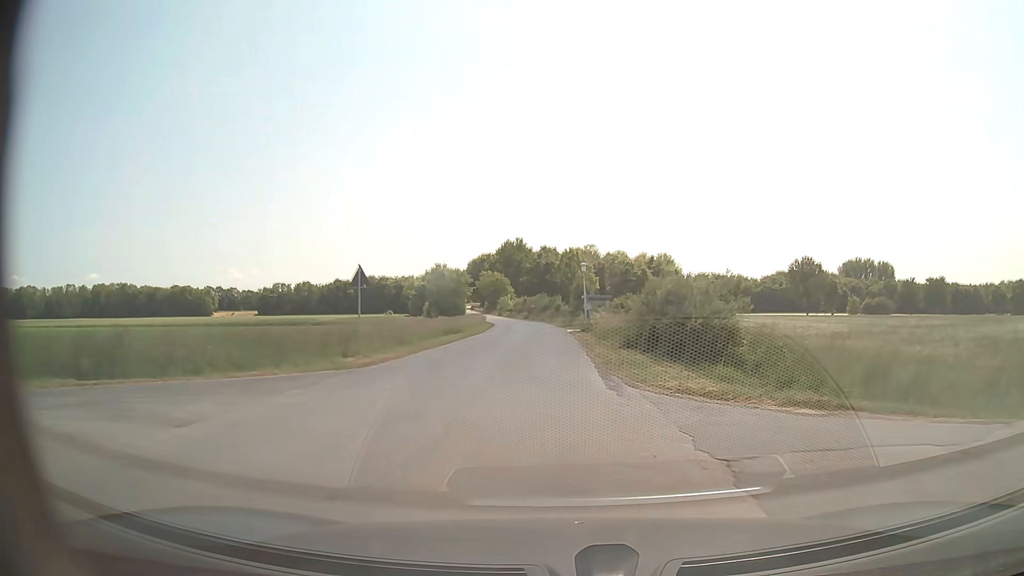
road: unclassified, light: Day
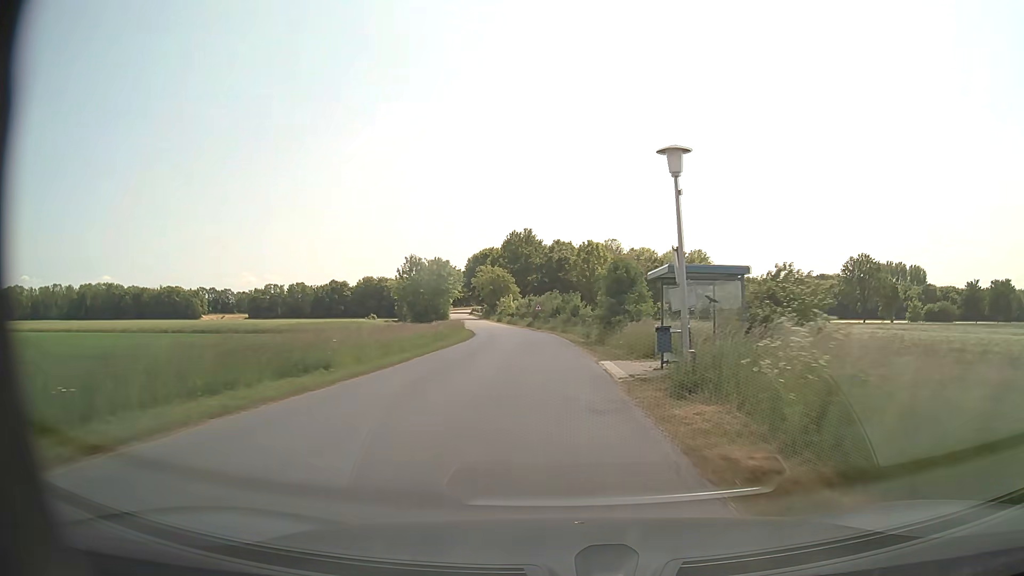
(-0.1, +30.5) m; -1°
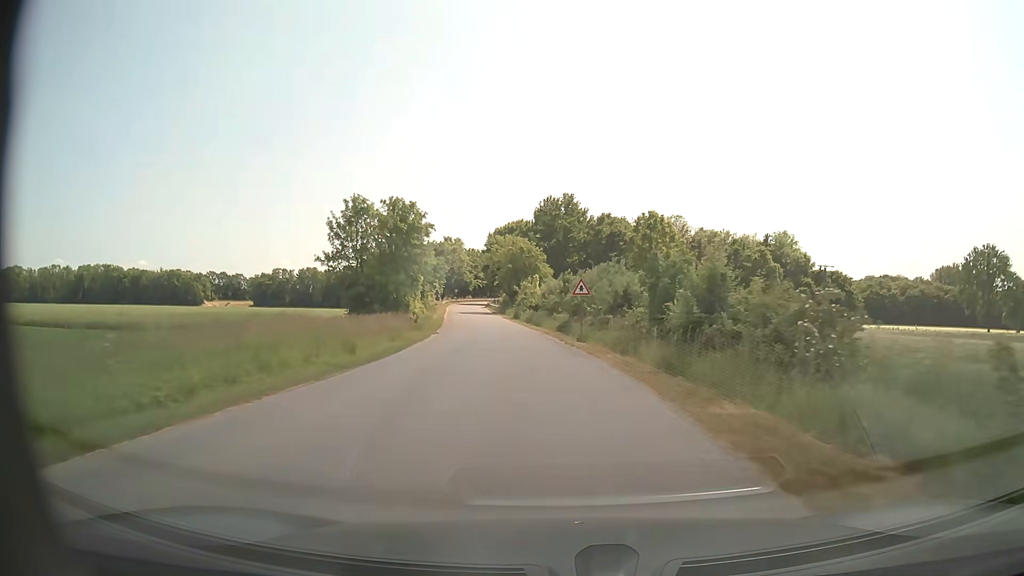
(-0.9, +40.5) m; -3°
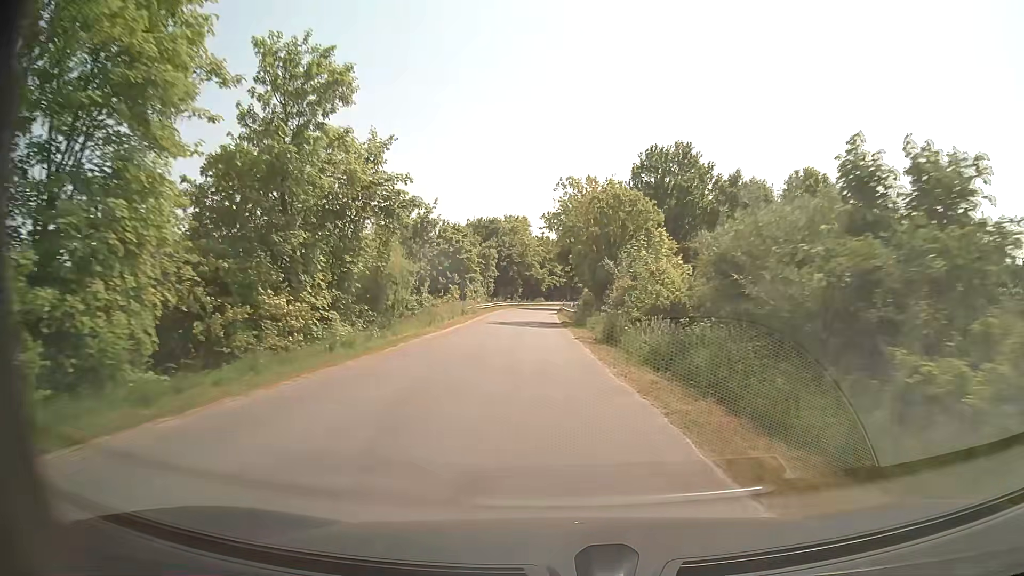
(-2.4, +40.4) m; -7°
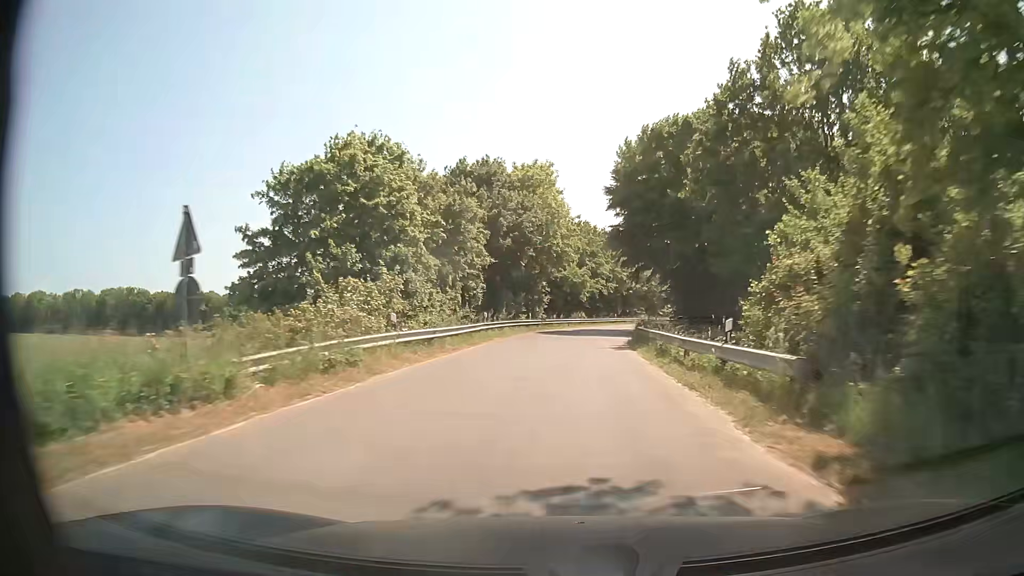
(-1.6, +41.2) m; -3°
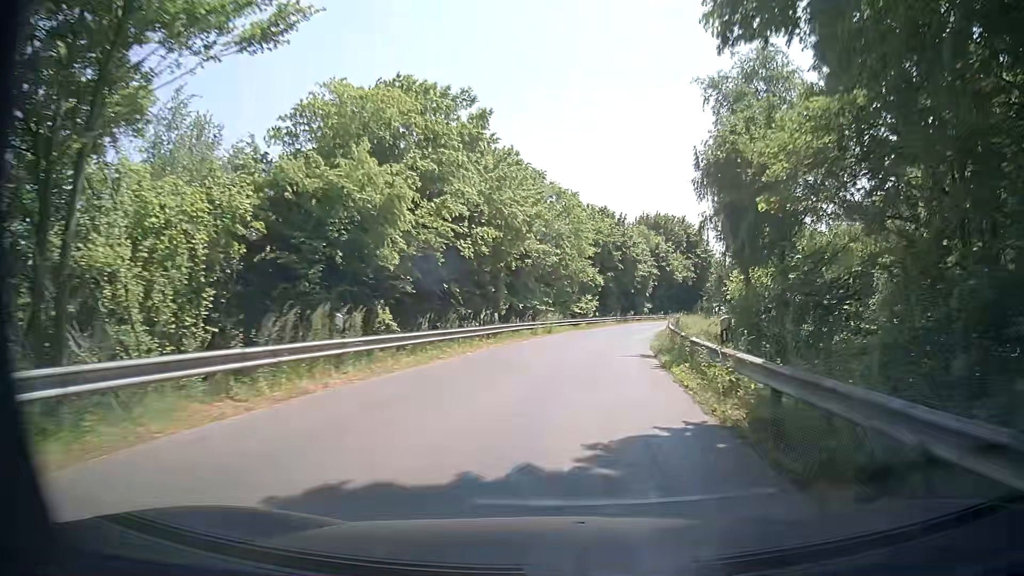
(+3.6, +51.7) m; +11°
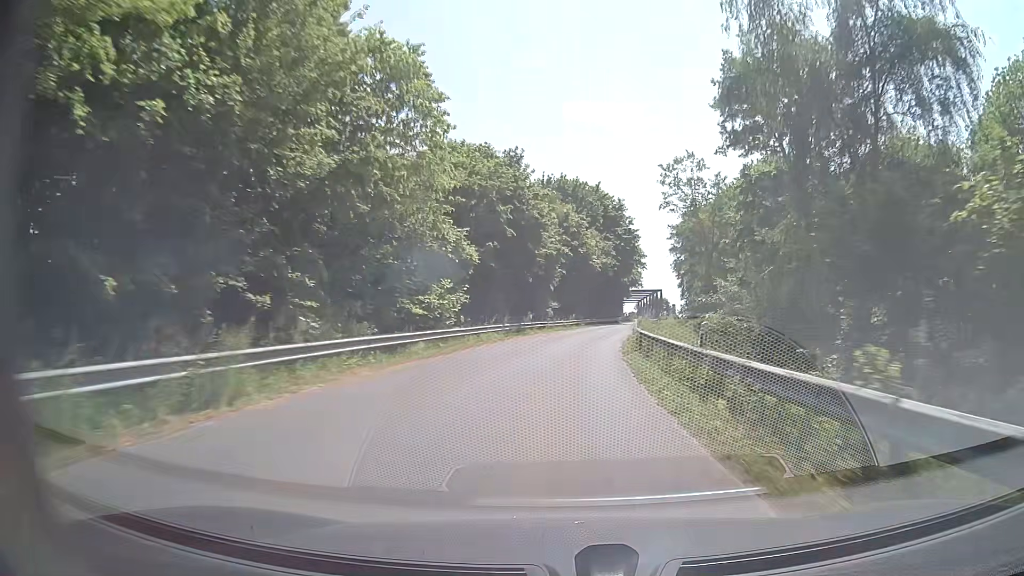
(+2.7, +32.1) m; +10°
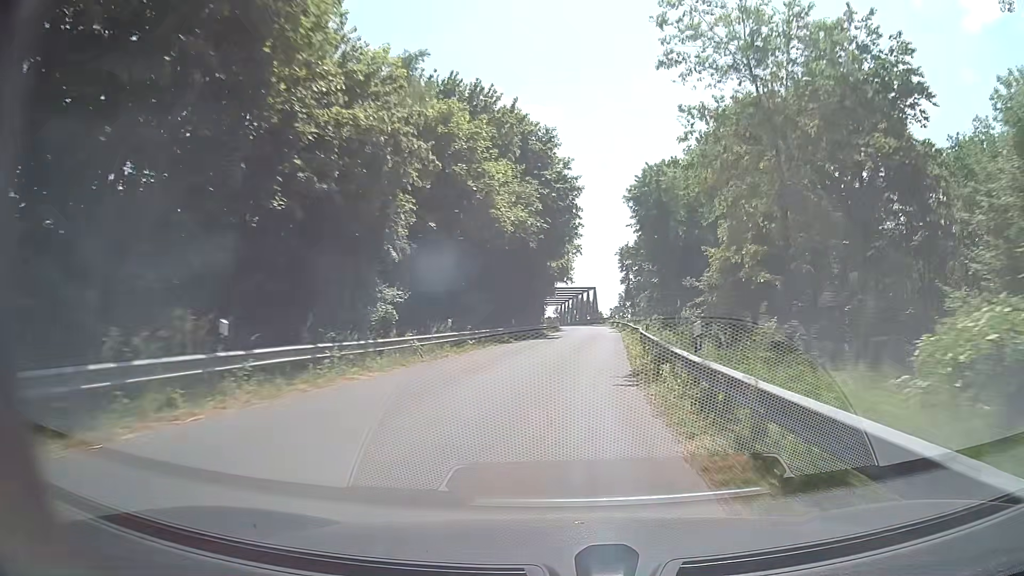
(+2.2, +34.5) m; +7°
(0, +10) (+1, +20) (+2, +30) (+3, +40) (+4, +50) (+4, +60) (+5, +70) (+5, +80) (+5, +90) (+5, +100) m
